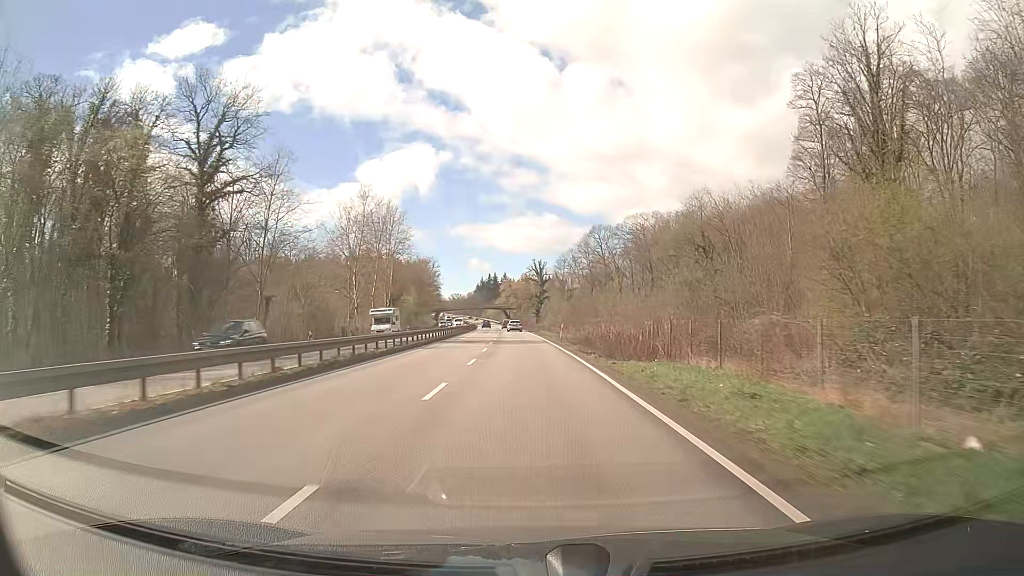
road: trunk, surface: asphalt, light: Day
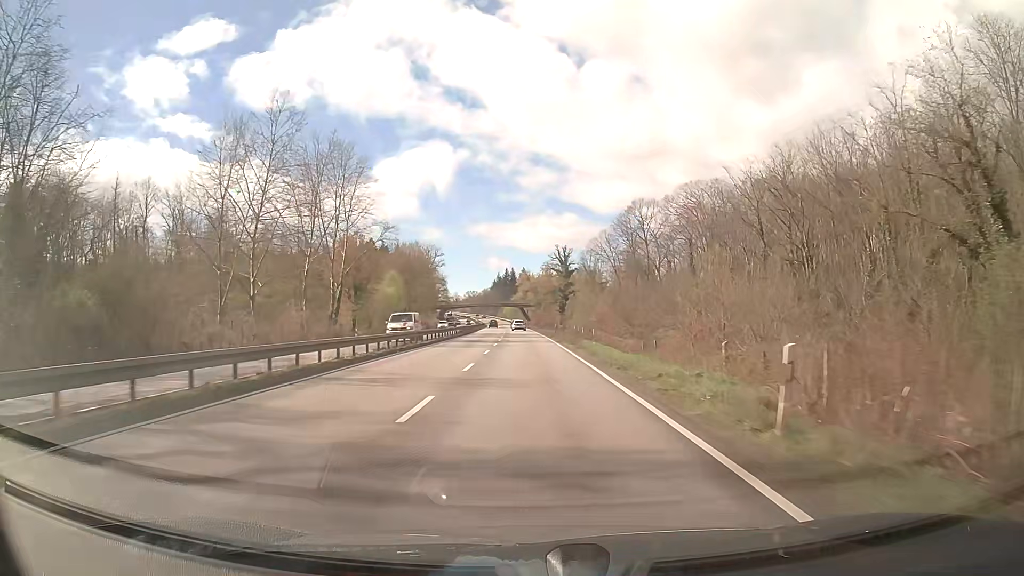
(-0.5, +38.8) m; -2°
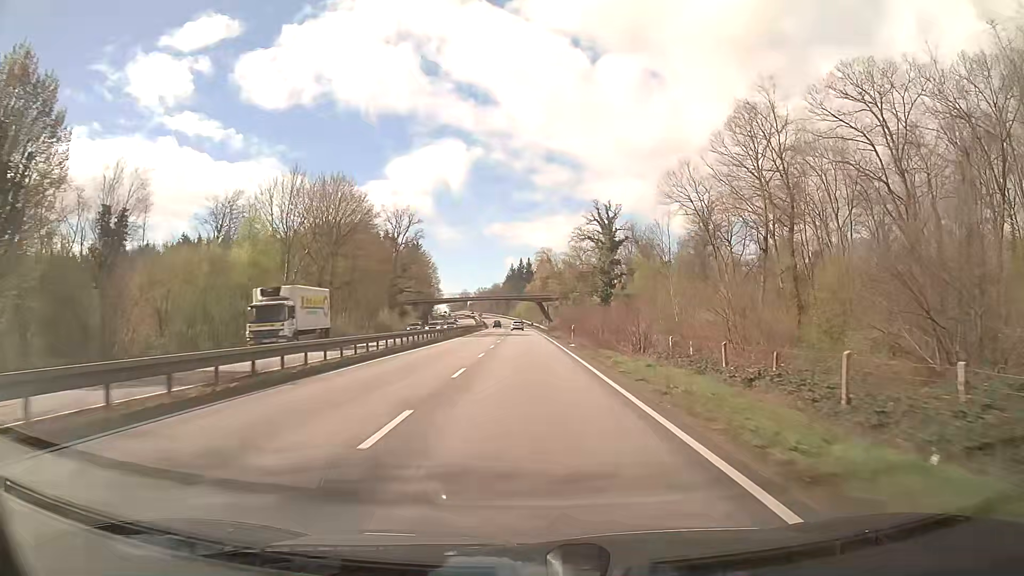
(-0.8, +65.2) m; -2°
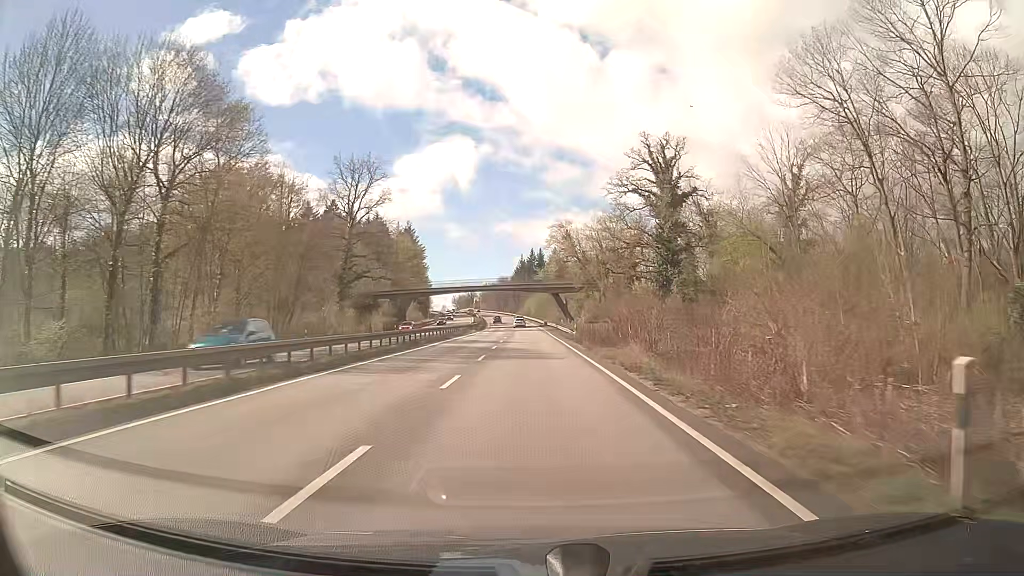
(-0.2, +39.2) m; -1°
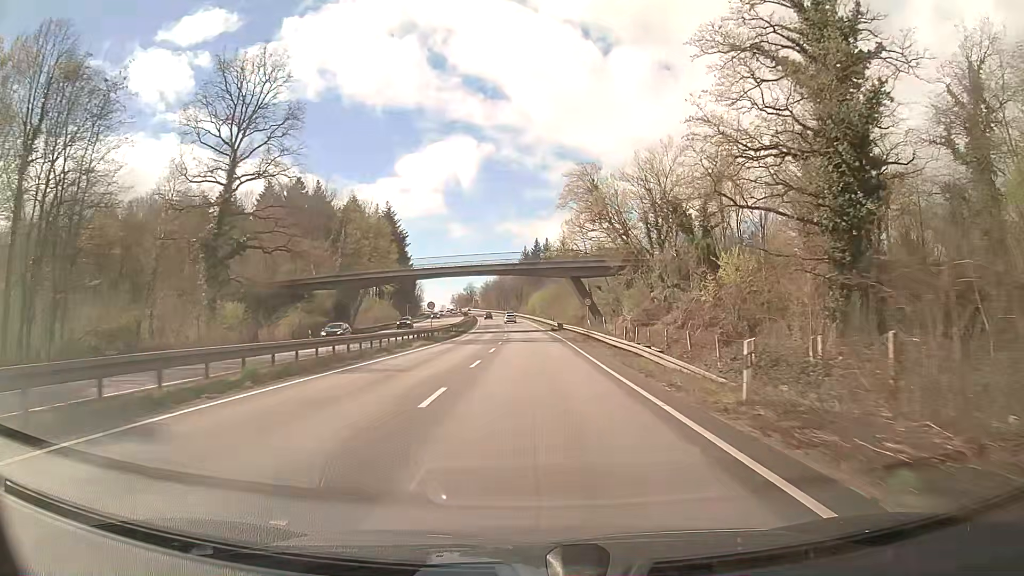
(-0.1, +38.8) m; 0°
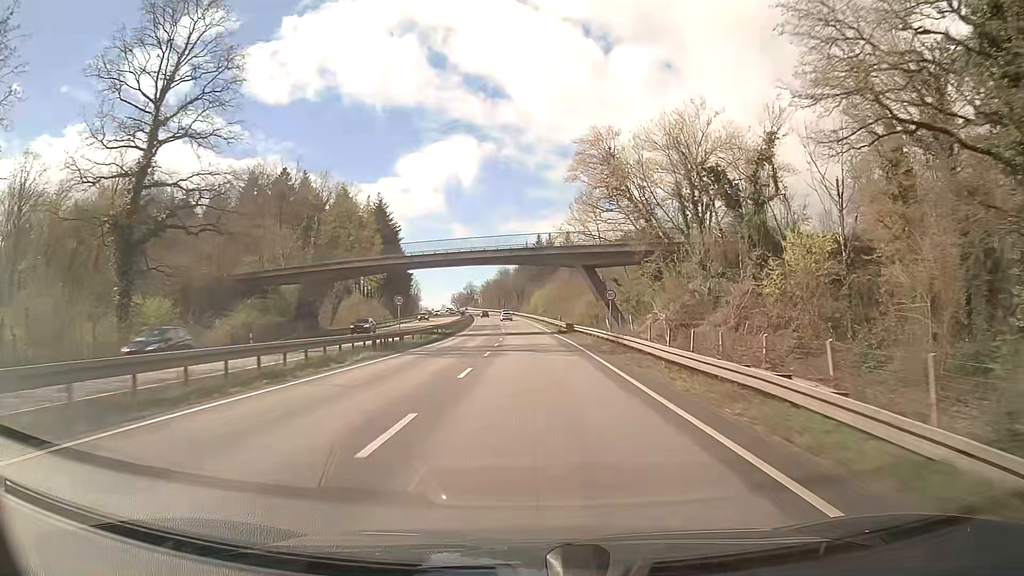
(0.0, +12.9) m; 0°
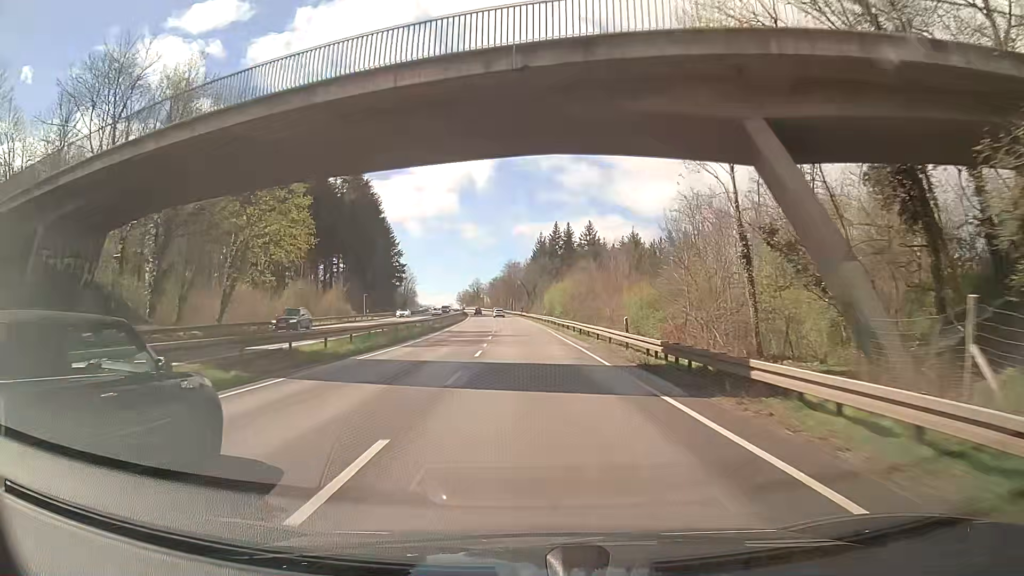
(-0.3, +38.3) m; -1°
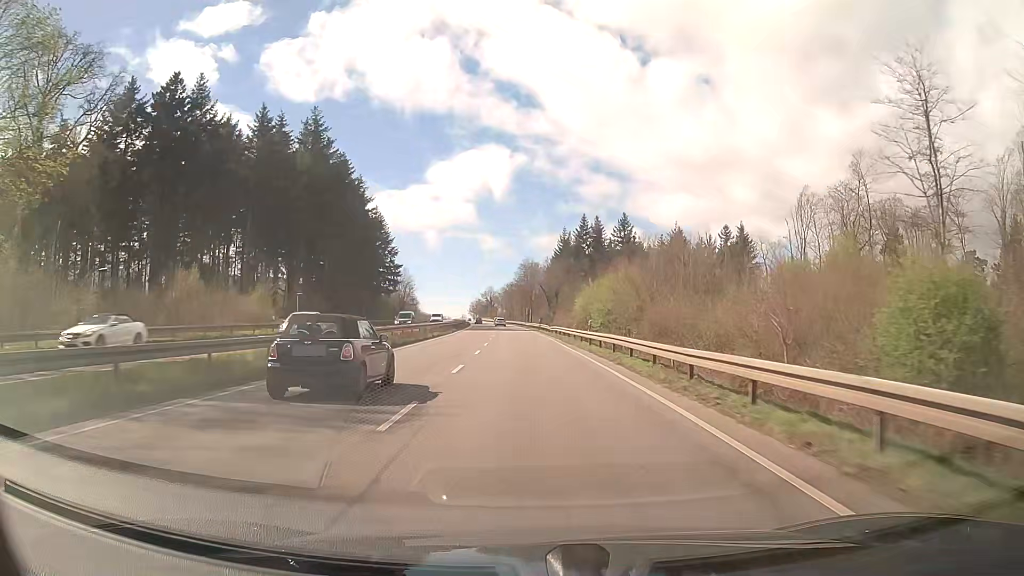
(-0.4, +38.1) m; -1°
(0, +10) (0, +20) (0, +30) (-1, +40) (-1, +50) (-1, +60) (-2, +70) (-2, +80) (-3, +90) (-4, +100) m
